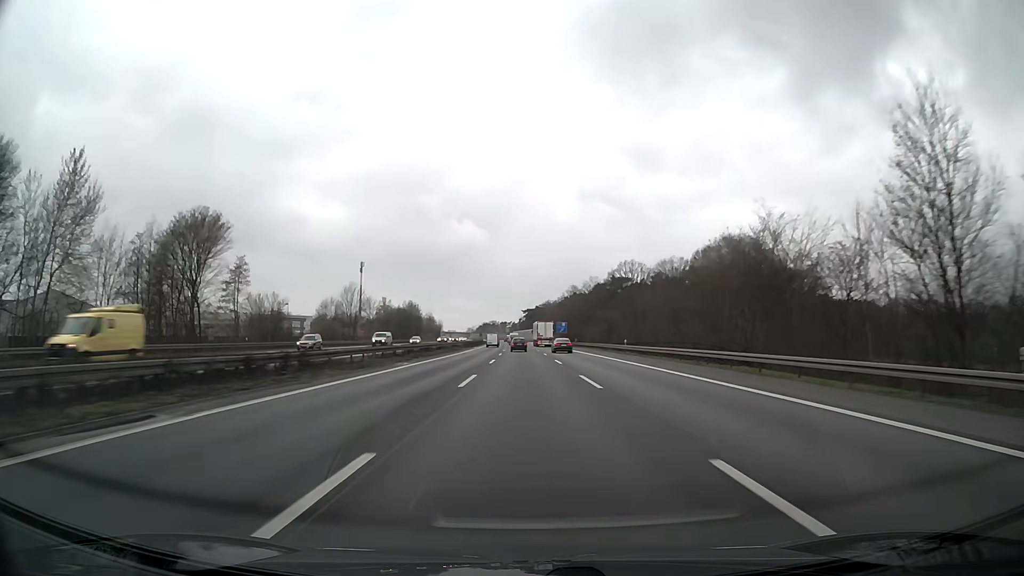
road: motorway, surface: asphalt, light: Day
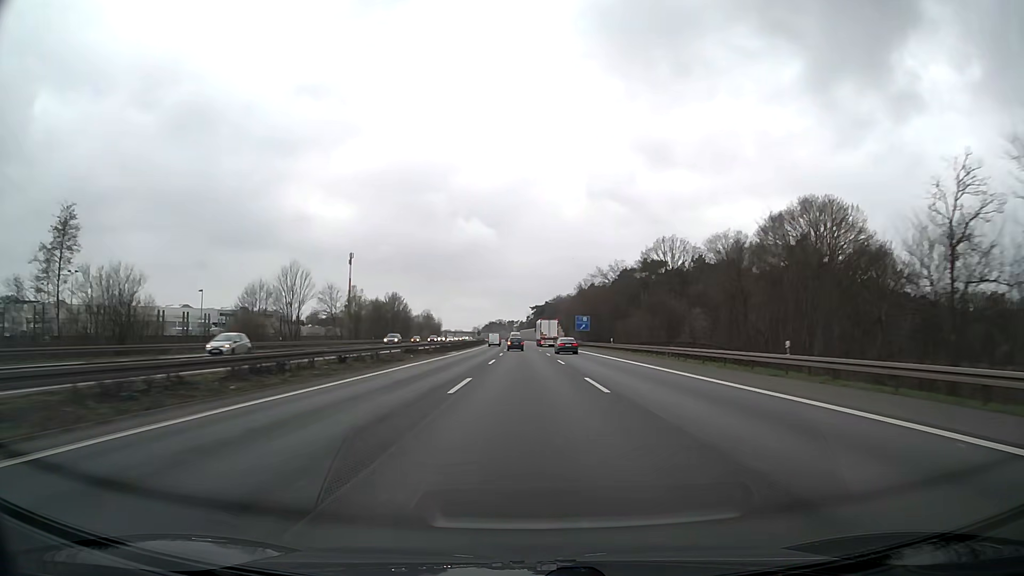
(-0.2, +38.6) m; -1°
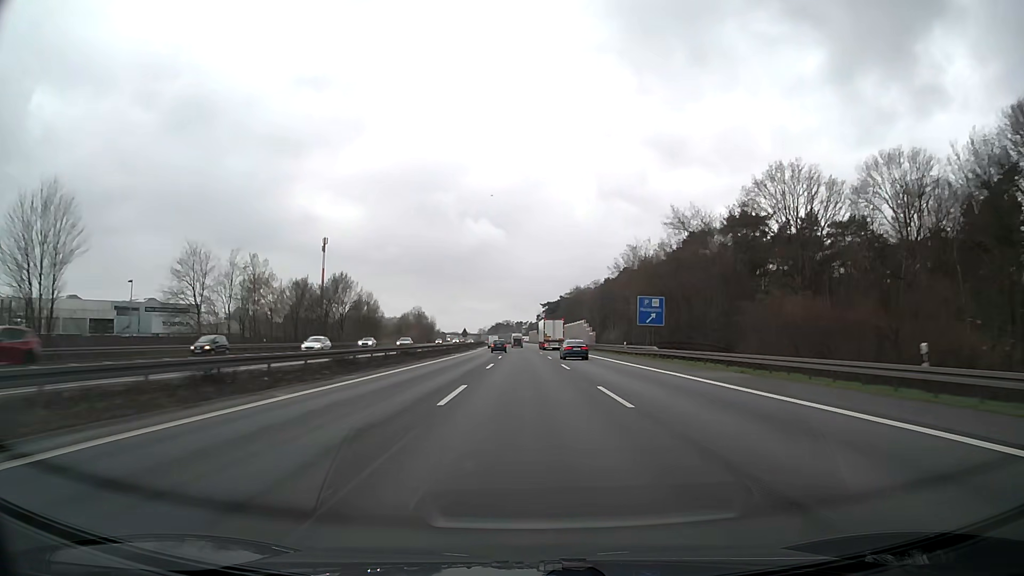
(-0.3, +57.5) m; -1°
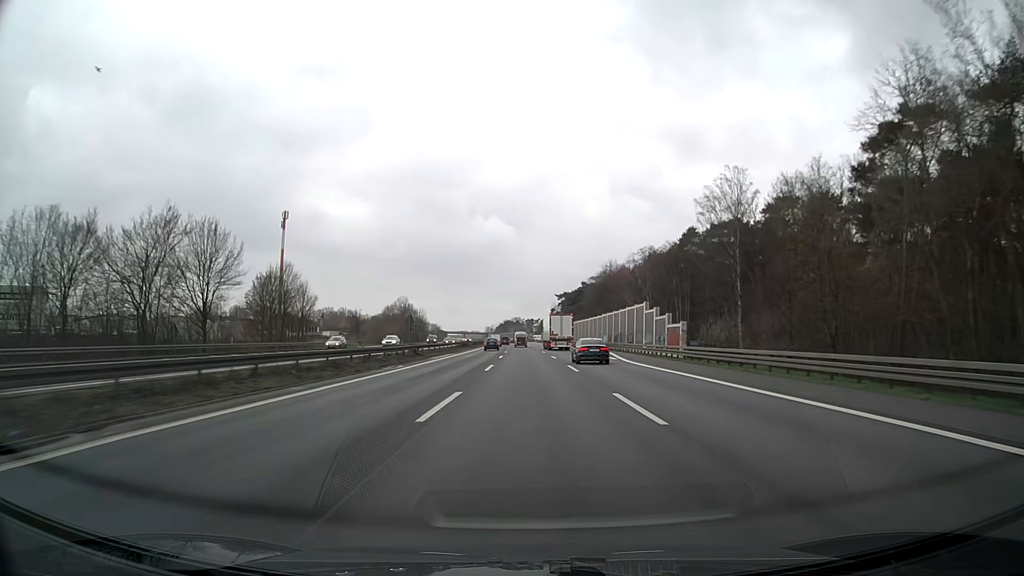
(-0.4, +57.7) m; -1°
(0, +10) (0, +20) (0, +30) (0, +40) (0, +50) (0, +60) (-1, +70) (-1, +80) (-1, +90) (-1, +100) m
